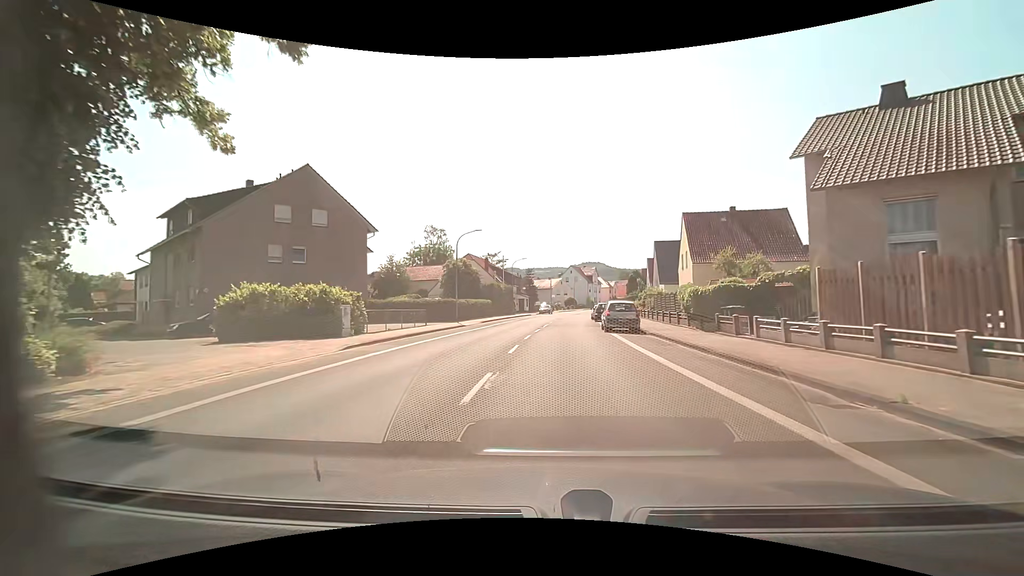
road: tertiary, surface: asphalt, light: Day
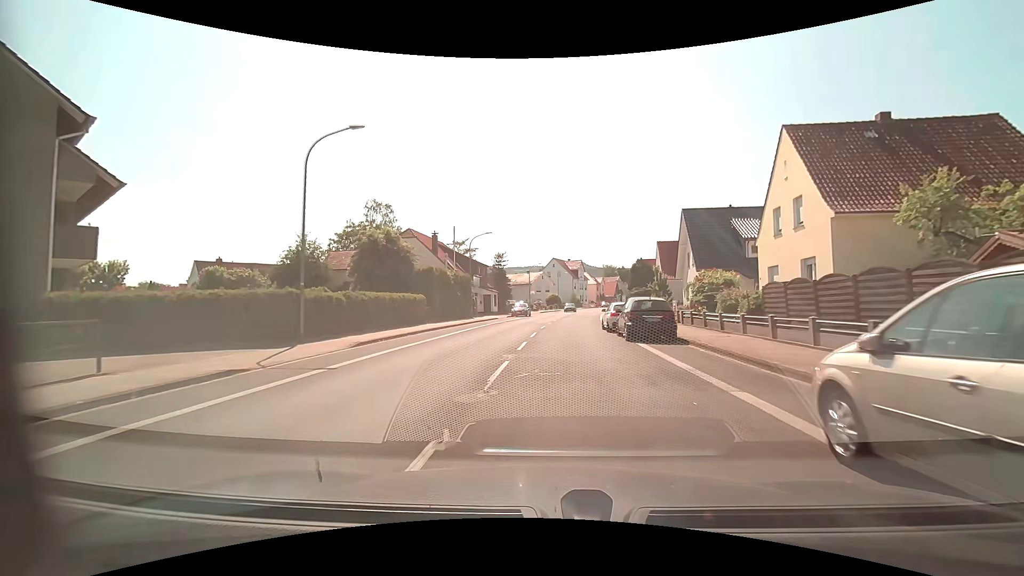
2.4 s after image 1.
(+0.4, +24.2) m; +2°
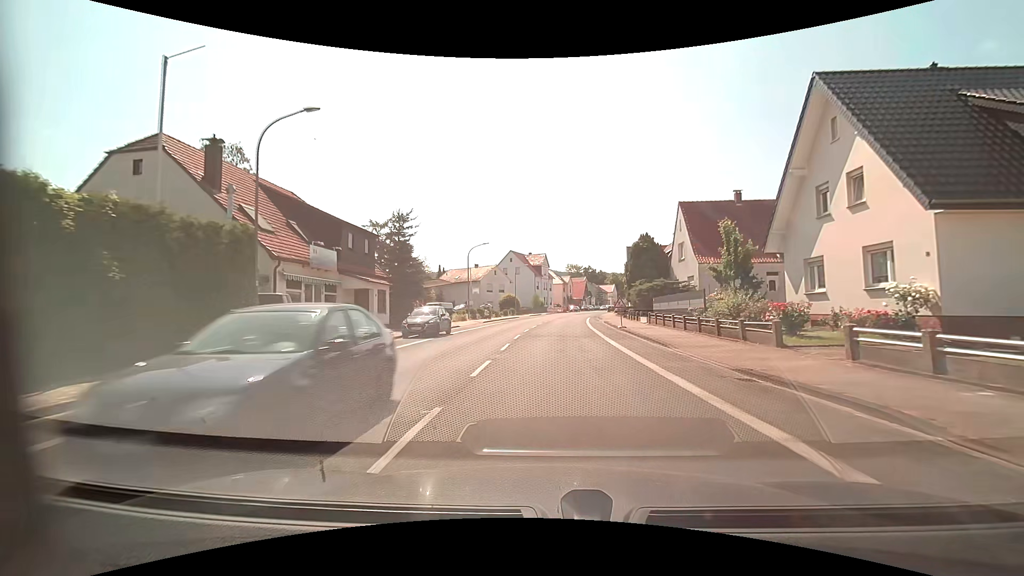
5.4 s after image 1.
(+1.3, +30.1) m; +5°
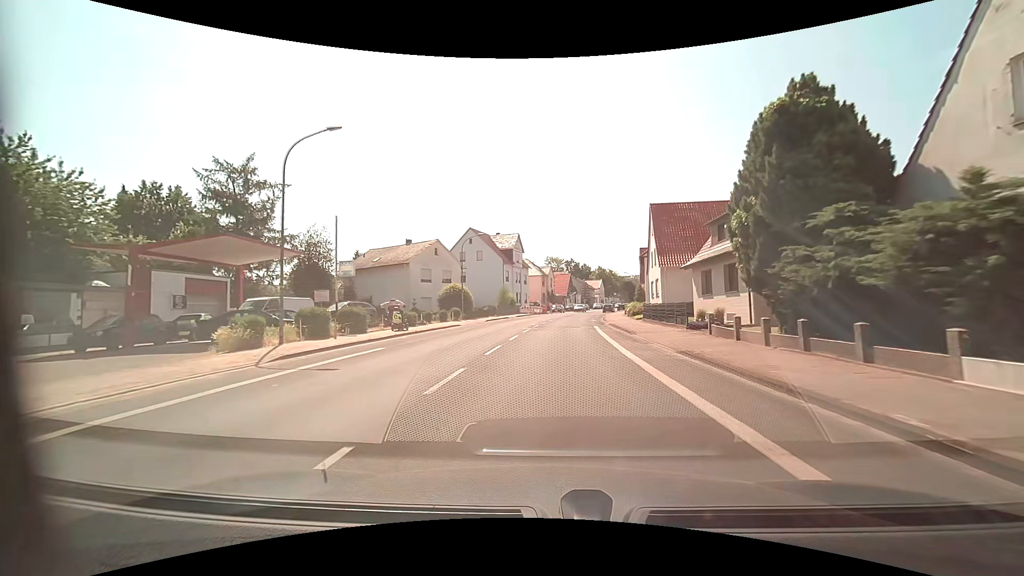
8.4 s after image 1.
(+0.8, +32.4) m; +2°
(0, +10) (0, +20) (+1, +30) (+2, +40) (+3, +50) (+4, +60) (+5, +70) (+7, +80) (+9, +89) (+11, +99) m
